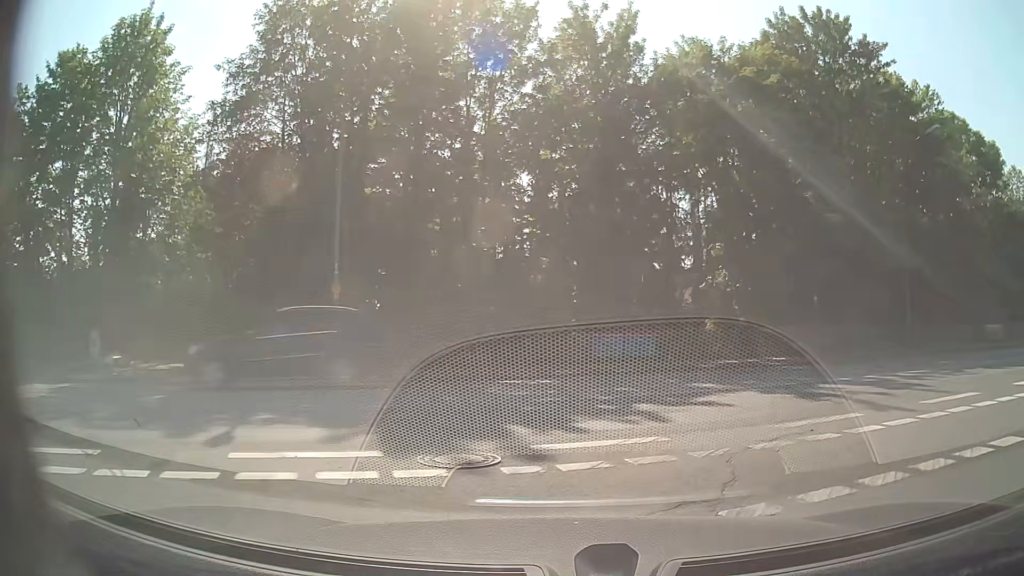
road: tertiary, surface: asphalt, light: Day
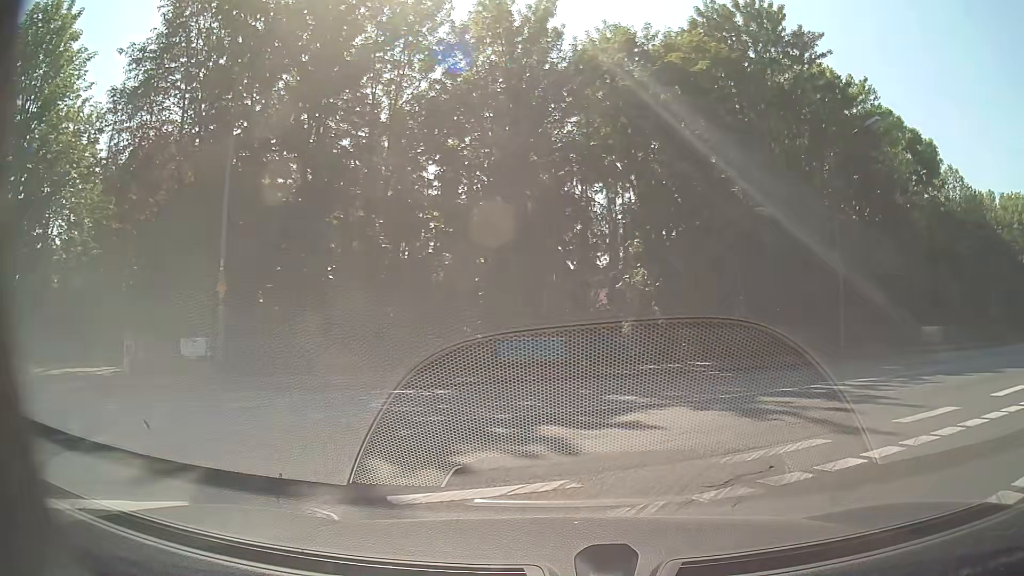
(+0.1, +2.0) m; +8°
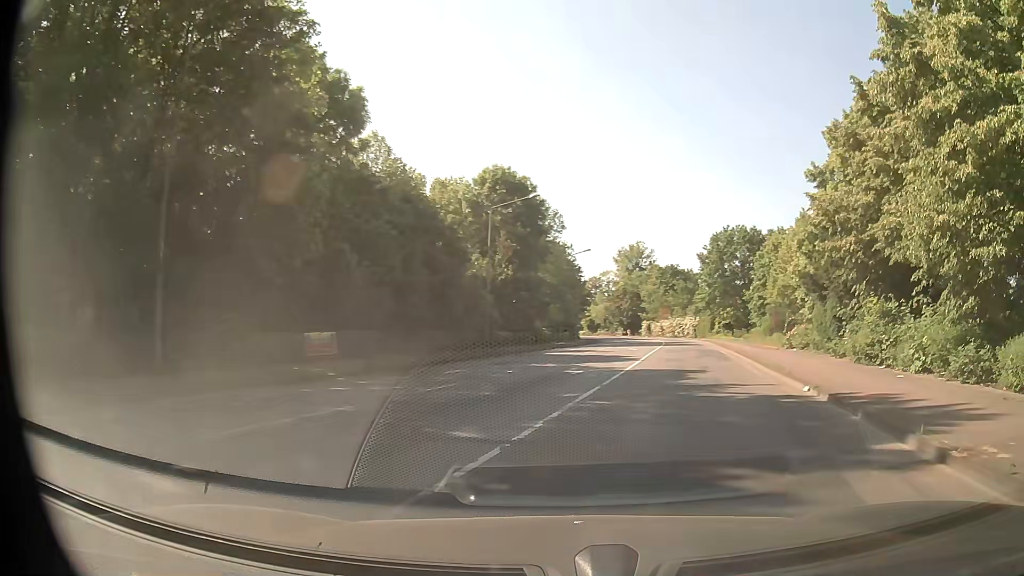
(+6.0, +12.6) m; +50°
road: secondary
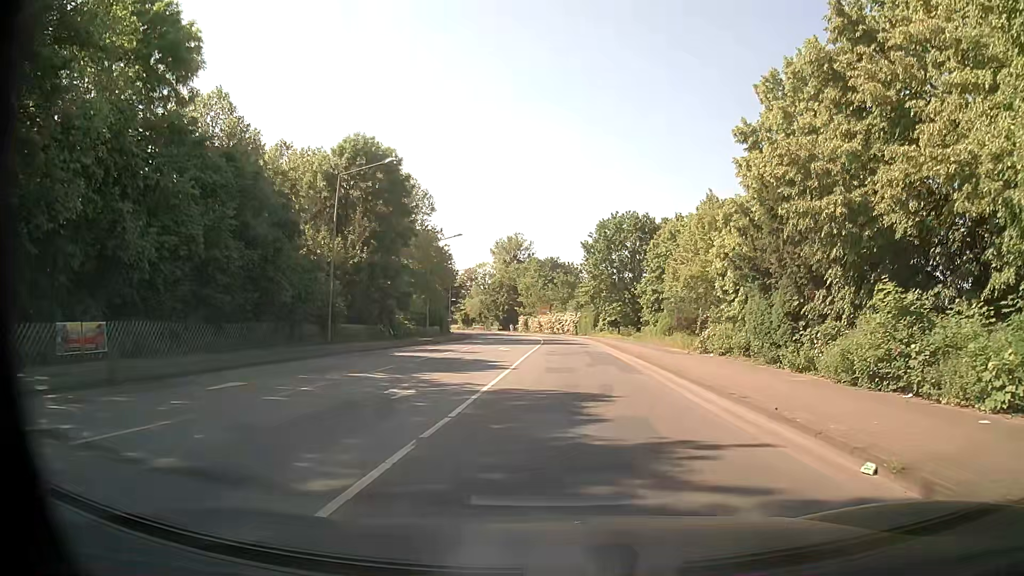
(+1.0, +8.0) m; +12°
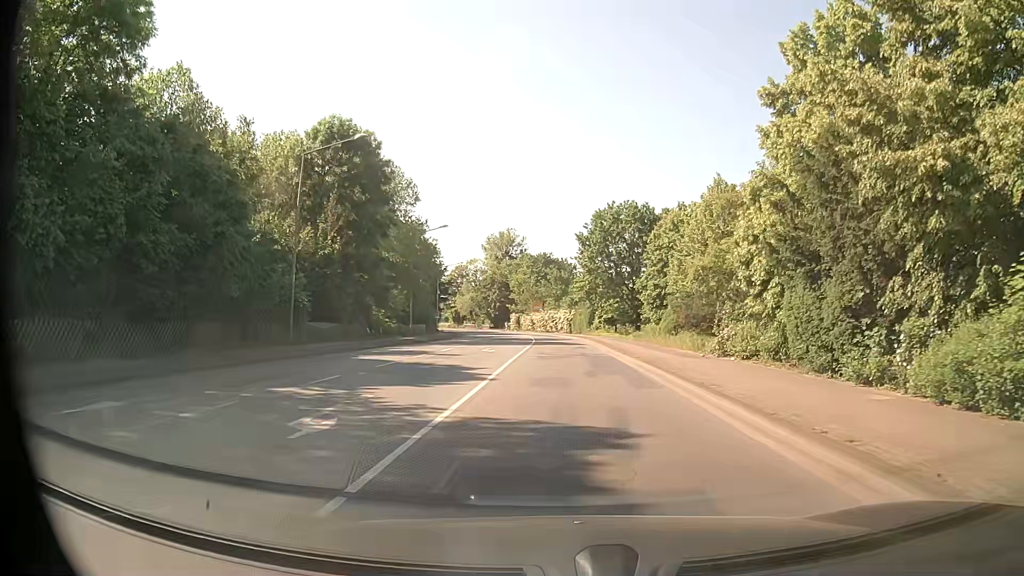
(0.0, +4.7) m; -1°
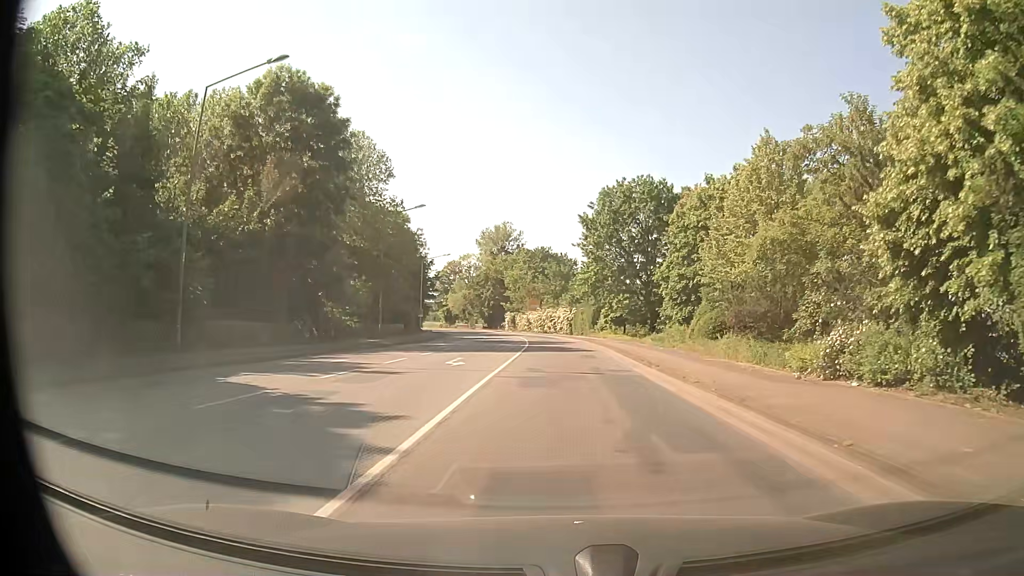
(+0.2, +10.6) m; +1°
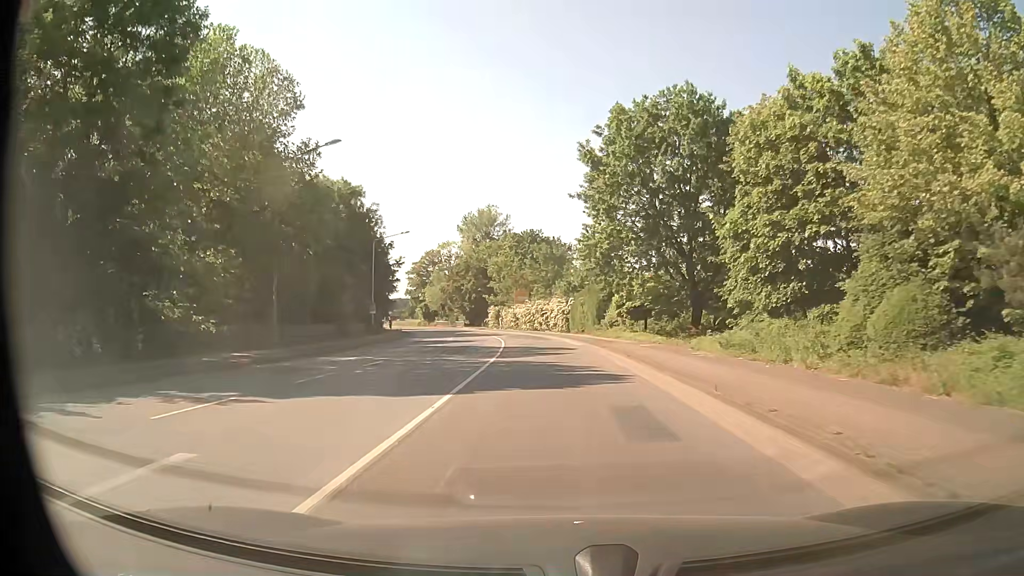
(+0.3, +19.0) m; 0°
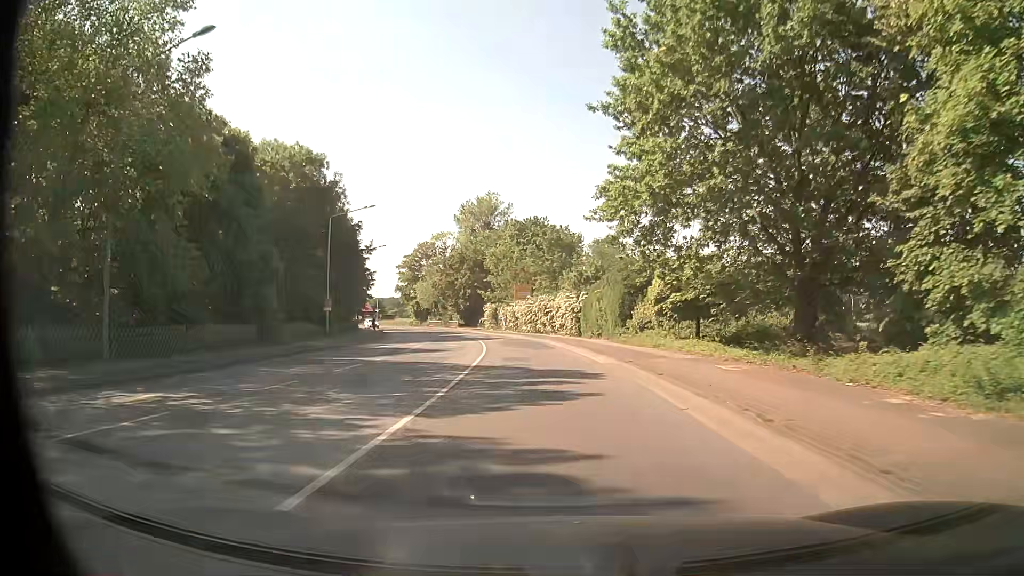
(+0.1, +14.4) m; 0°
(0, +10) (-1, +20) (-1, +30) (-3, +40) (-4, +50) (-6, +60) (-9, +69) (-12, +79) (-15, +88) (-19, +97) m
